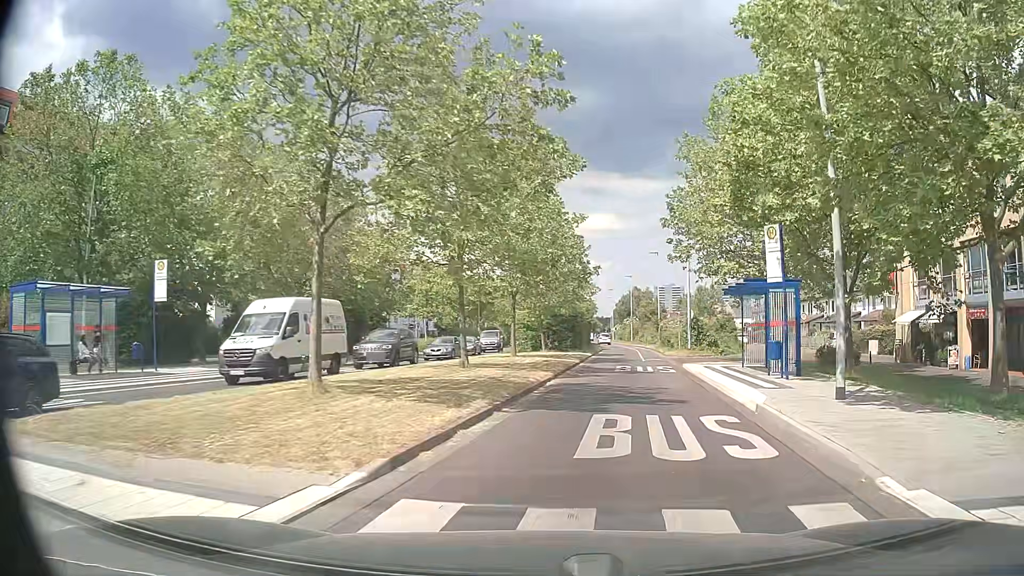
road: secondary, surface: asphalt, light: Day
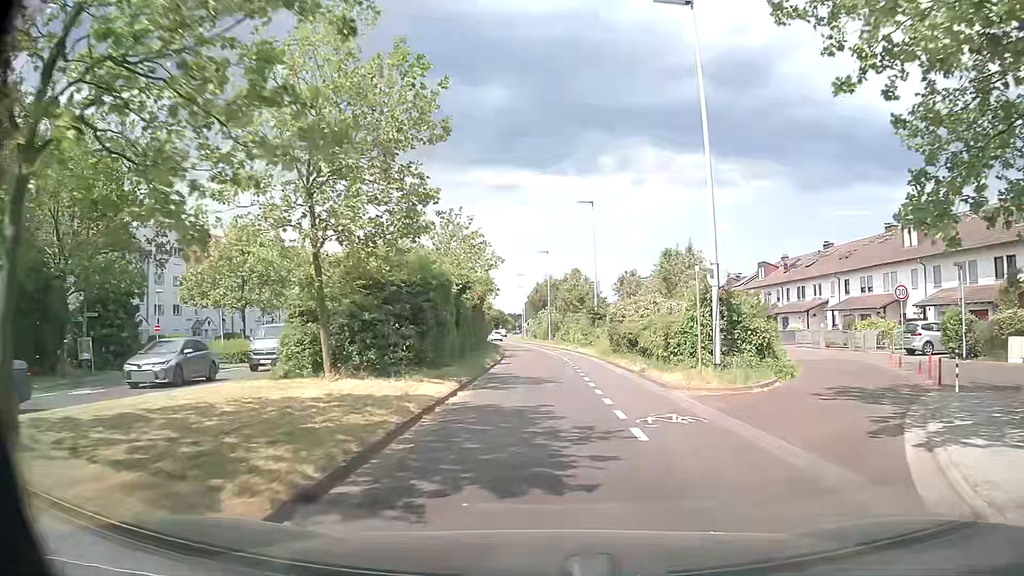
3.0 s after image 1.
(+2.9, +26.9) m; +9°
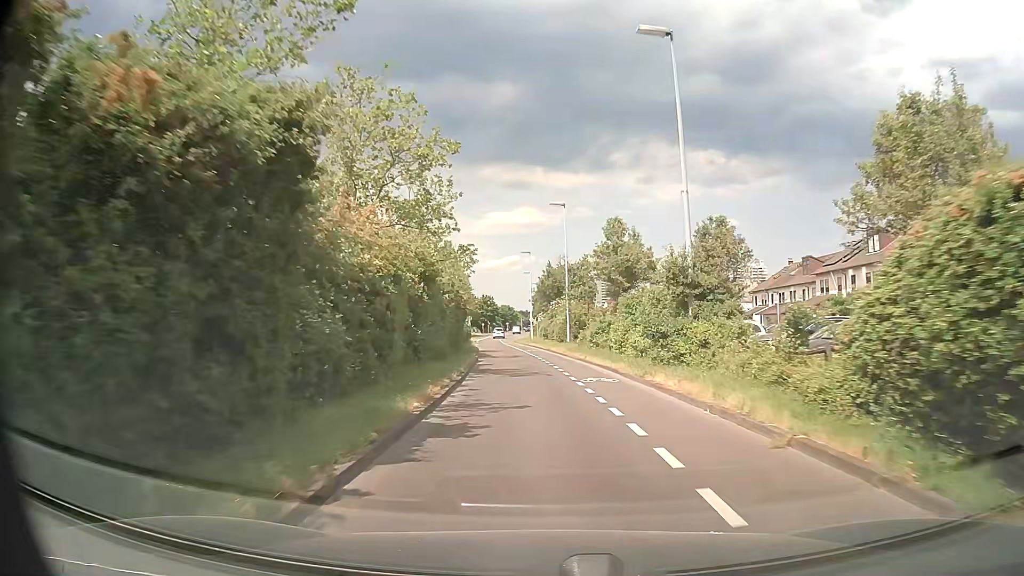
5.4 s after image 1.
(-0.5, +27.6) m; -1°
(0, +10) (-1, +20) (-1, +30) (-2, +40) (-3, +50) (-4, +60) (-6, +70) (-7, +80) (-8, +90) (-8, +100) m
